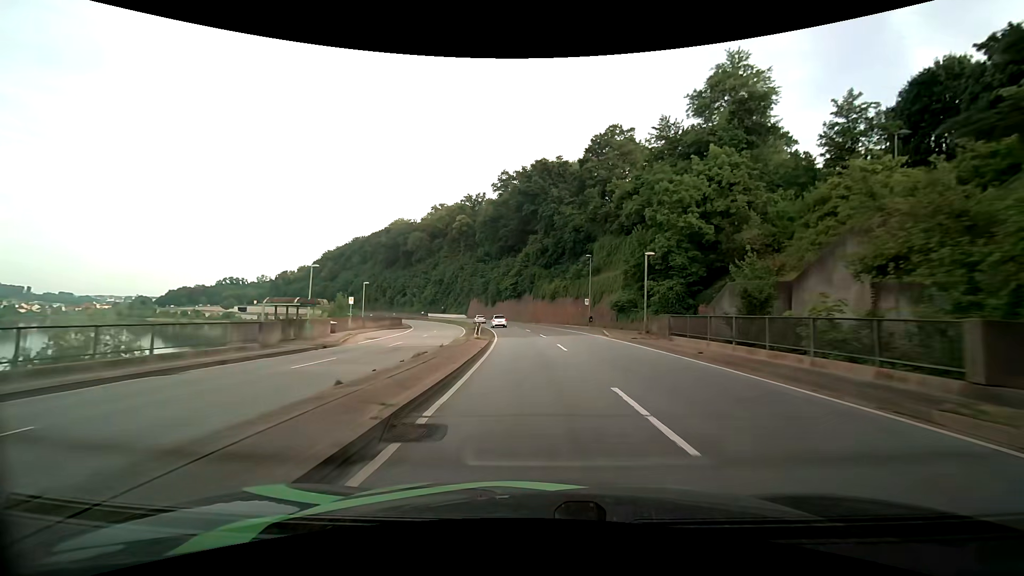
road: primary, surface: asphalt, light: Day
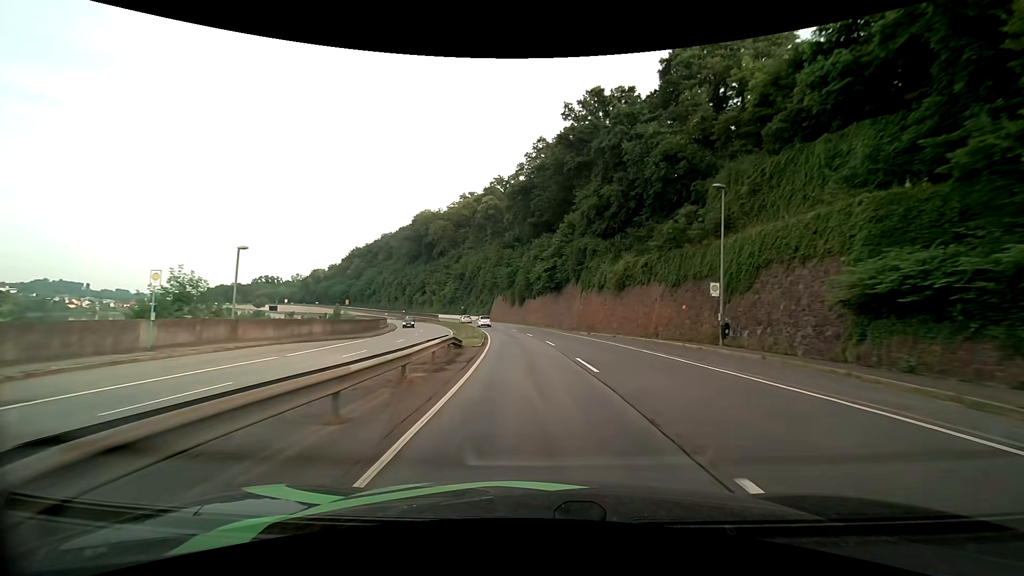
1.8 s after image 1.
(-1.2, +31.5) m; -5°
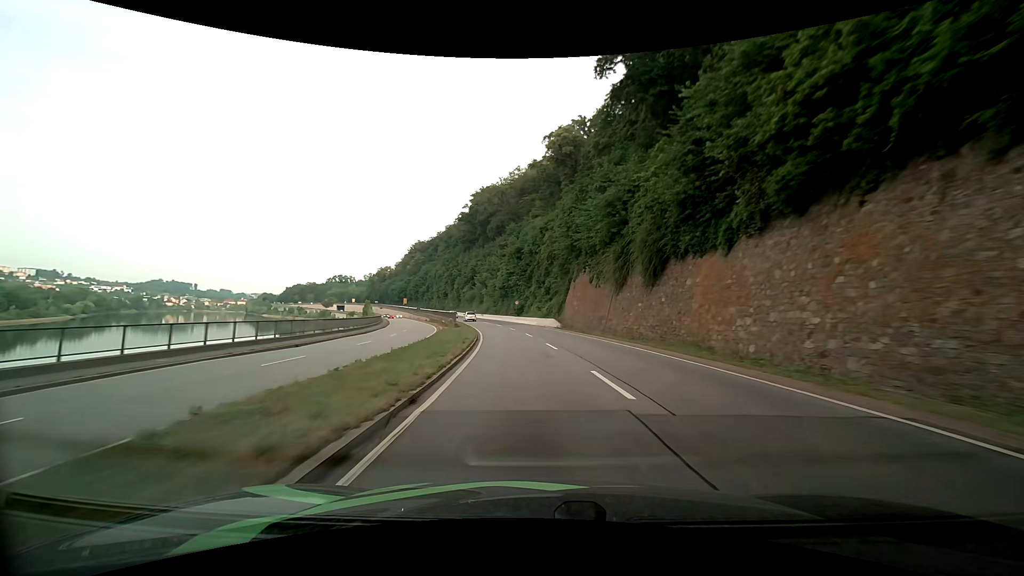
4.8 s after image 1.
(-4.0, +53.1) m; -8°
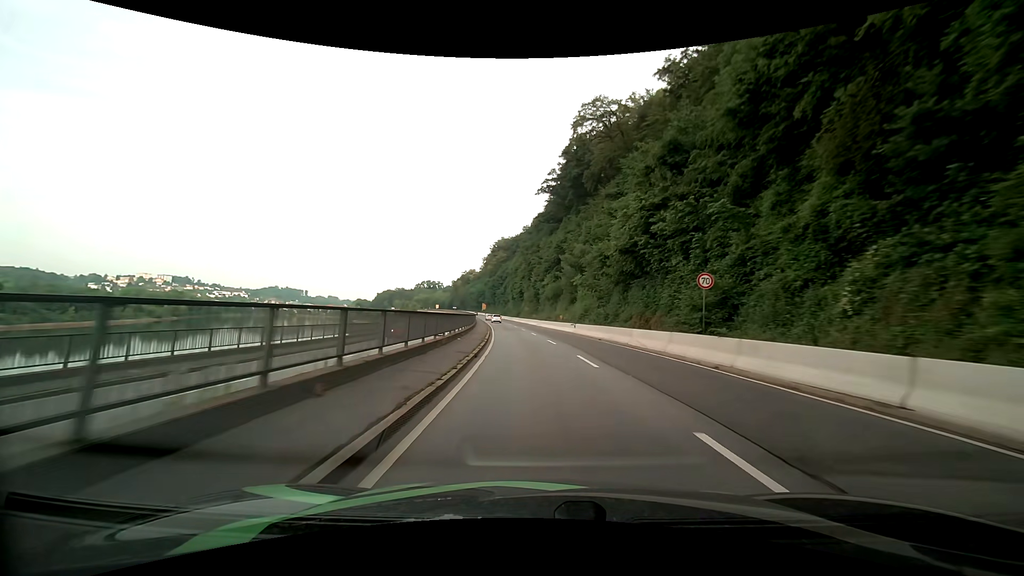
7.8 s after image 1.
(-5.7, +53.8) m; -11°
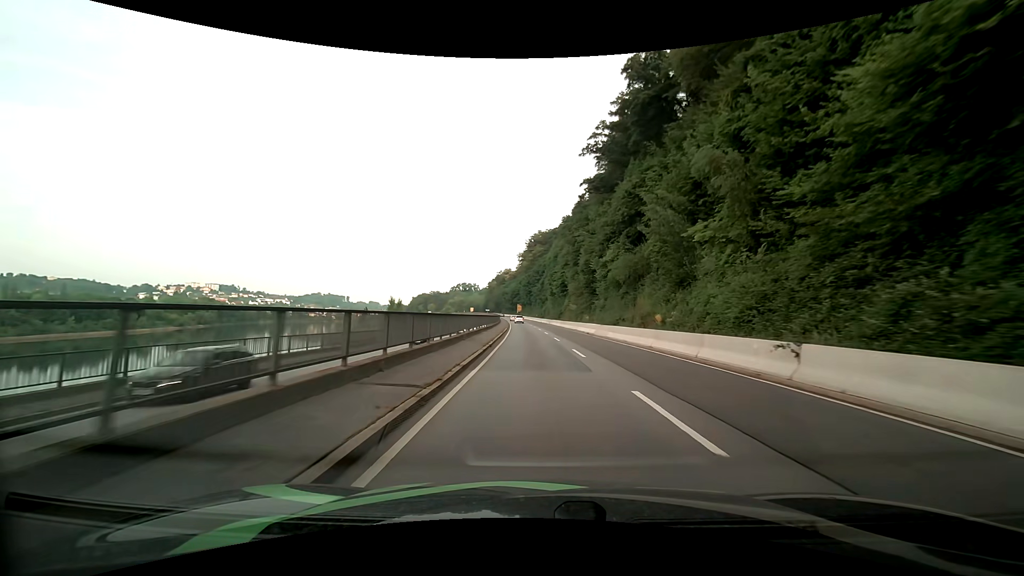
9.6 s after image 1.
(-1.3, +32.7) m; -5°
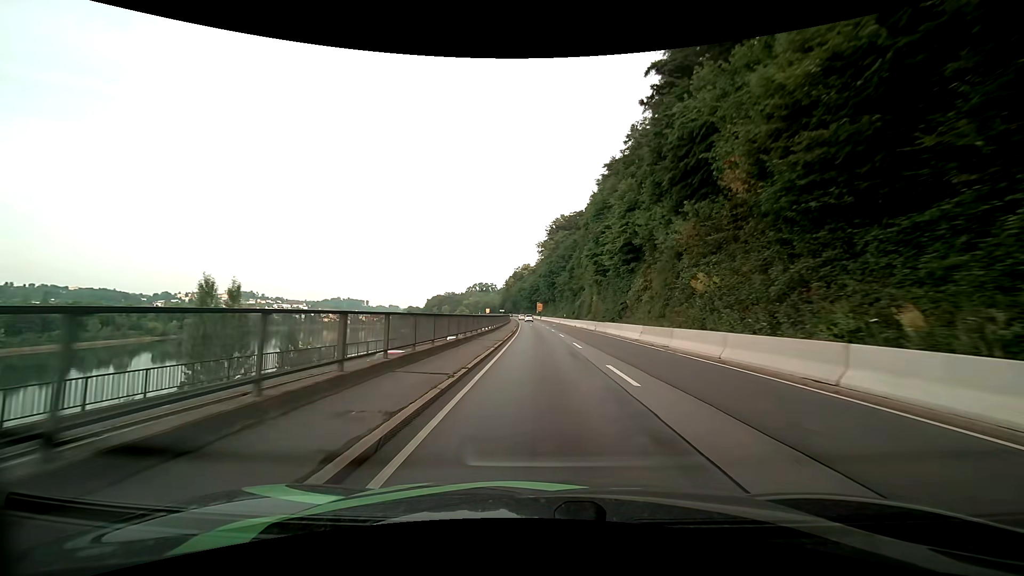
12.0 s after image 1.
(-1.2, +43.4) m; -2°
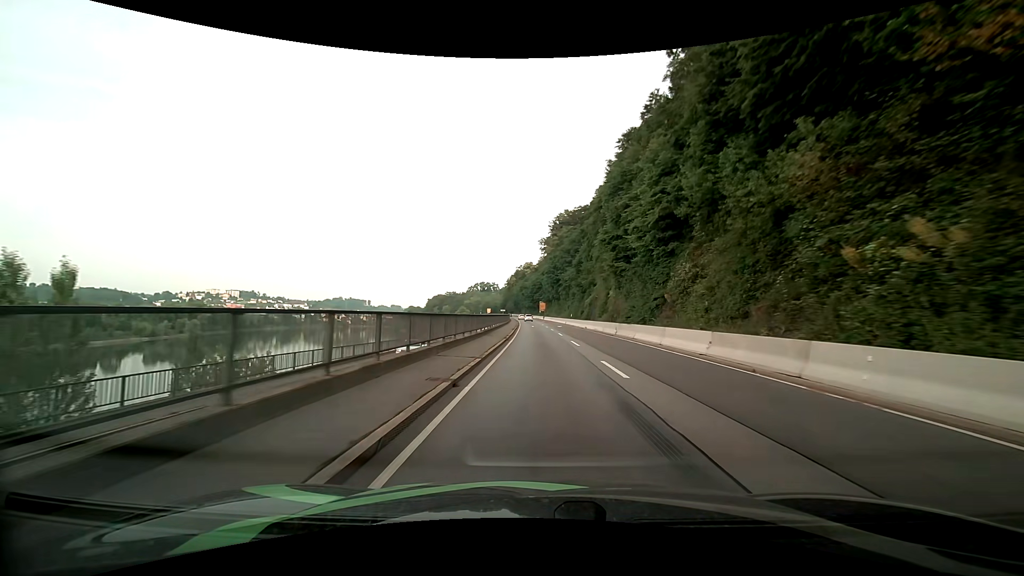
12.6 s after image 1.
(0.0, +10.7) m; 0°
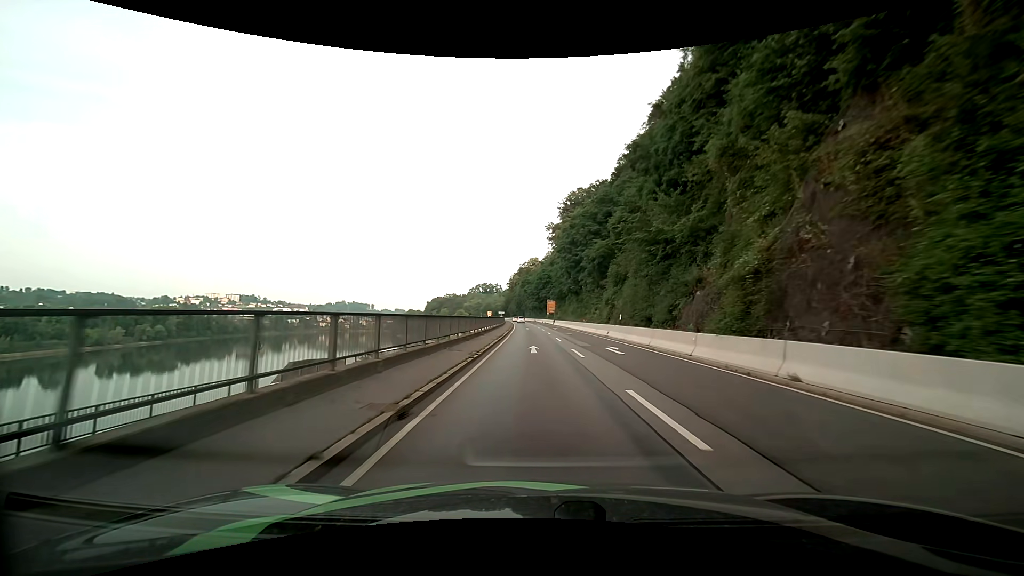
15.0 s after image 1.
(-0.3, +41.9) m; -1°
(0, +10) (0, +20) (0, +30) (-1, +40) (-1, +50) (-1, +60) (-2, +70) (-2, +80) (-3, +90) (-3, +100) m
